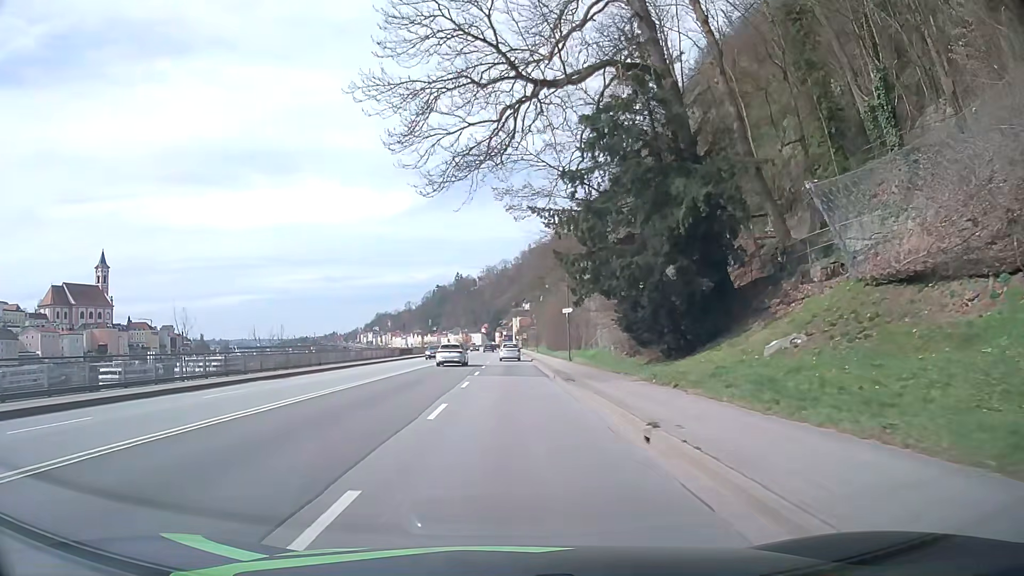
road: primary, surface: asphalt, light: Day
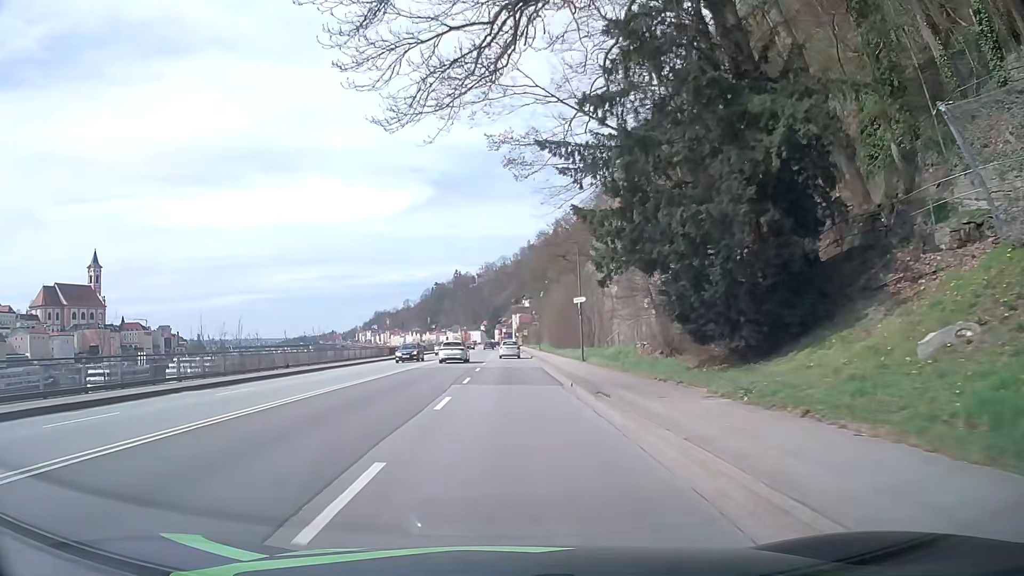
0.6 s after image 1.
(+0.1, +7.8) m; +1°
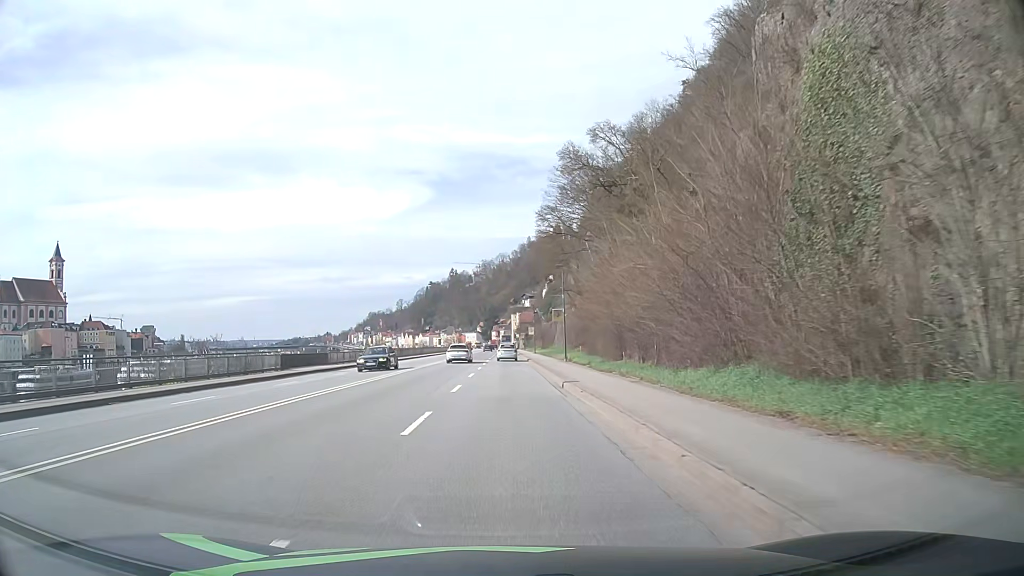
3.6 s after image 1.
(0.0, +39.1) m; 0°
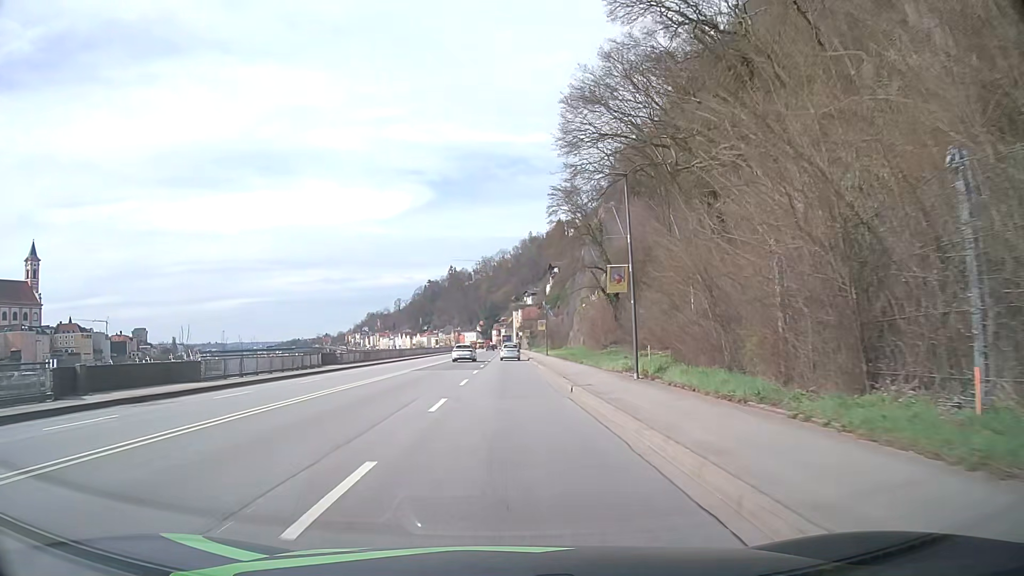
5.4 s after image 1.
(-0.1, +23.9) m; 0°
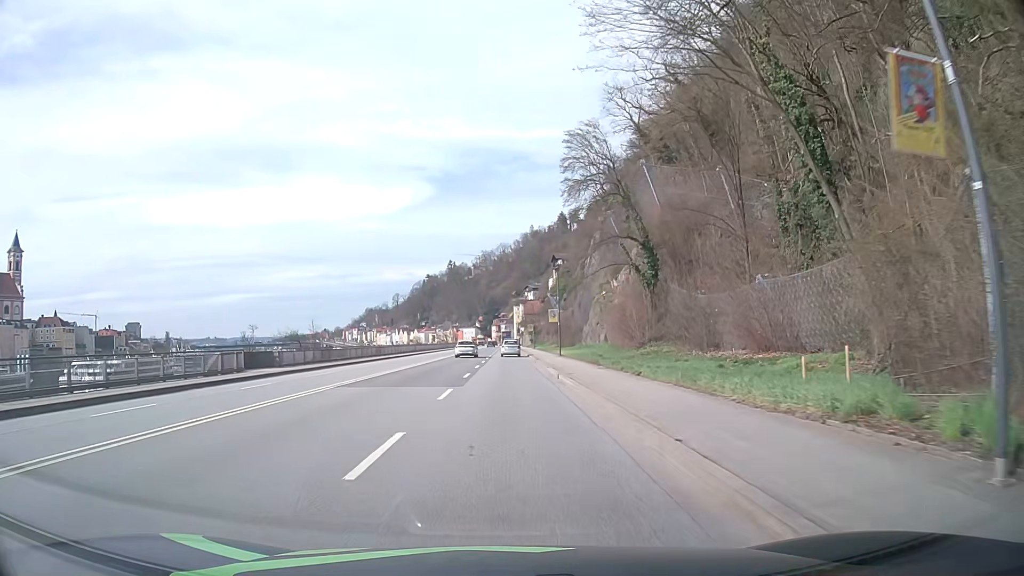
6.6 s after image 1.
(0.0, +16.0) m; 0°
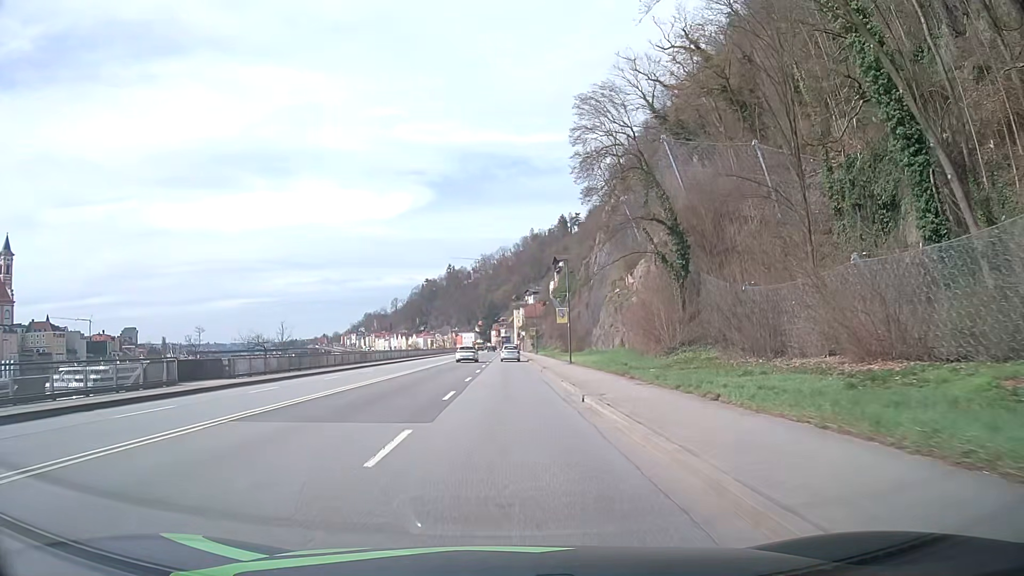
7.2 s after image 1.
(0.0, +8.0) m; 0°
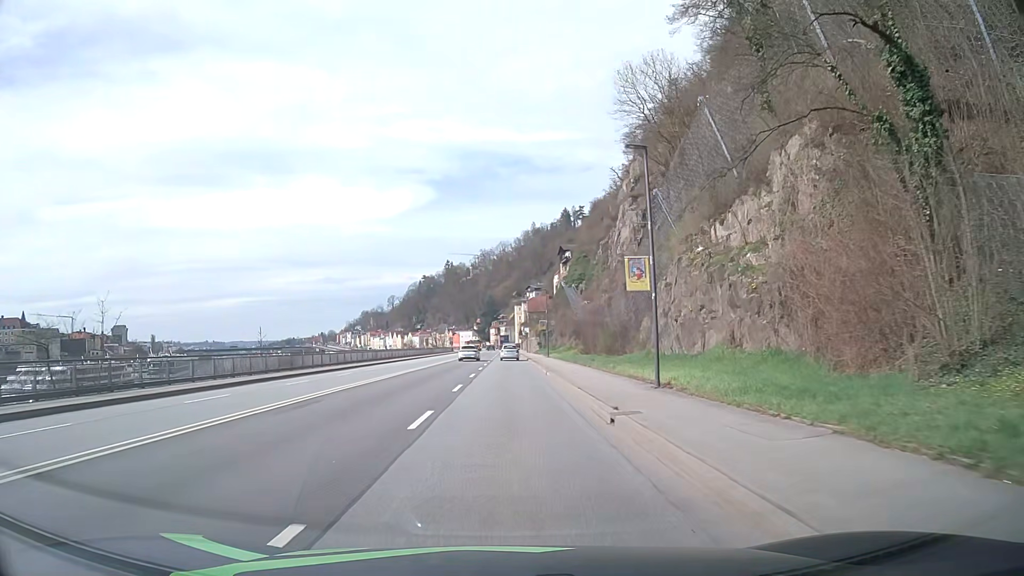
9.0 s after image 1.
(+0.1, +24.1) m; 0°
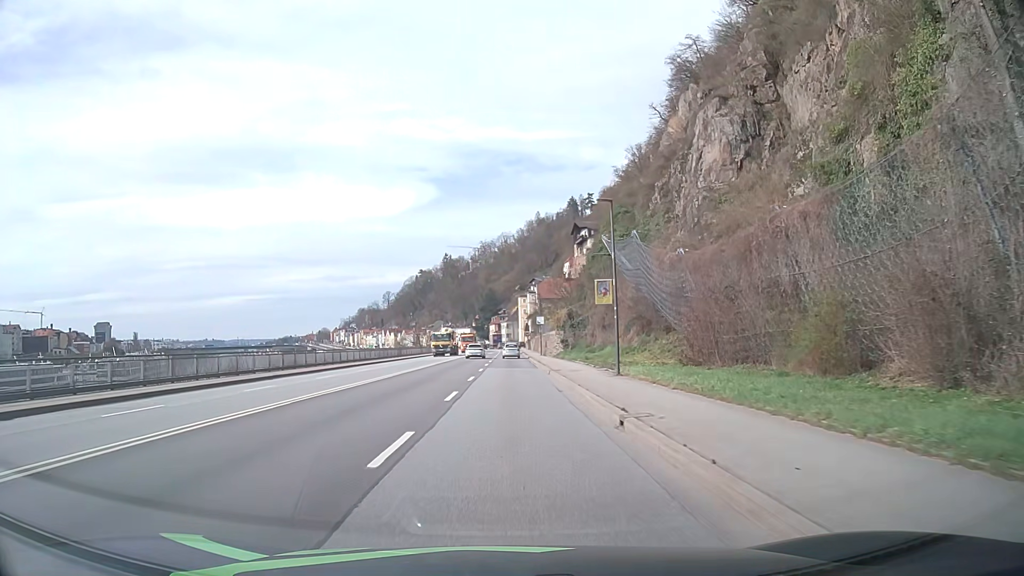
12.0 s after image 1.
(-0.1, +39.7) m; 0°
(0, +10) (0, +20) (0, +30) (0, +40) (0, +50) (0, +60) (0, +70) (0, +80) (+1, +90) (+1, +100) m
